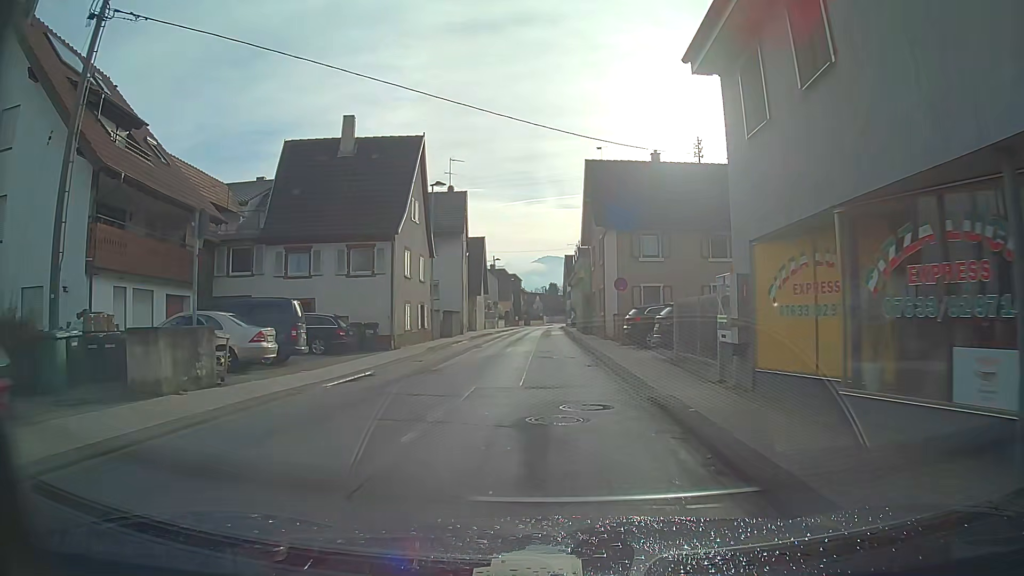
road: secondary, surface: asphalt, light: Day
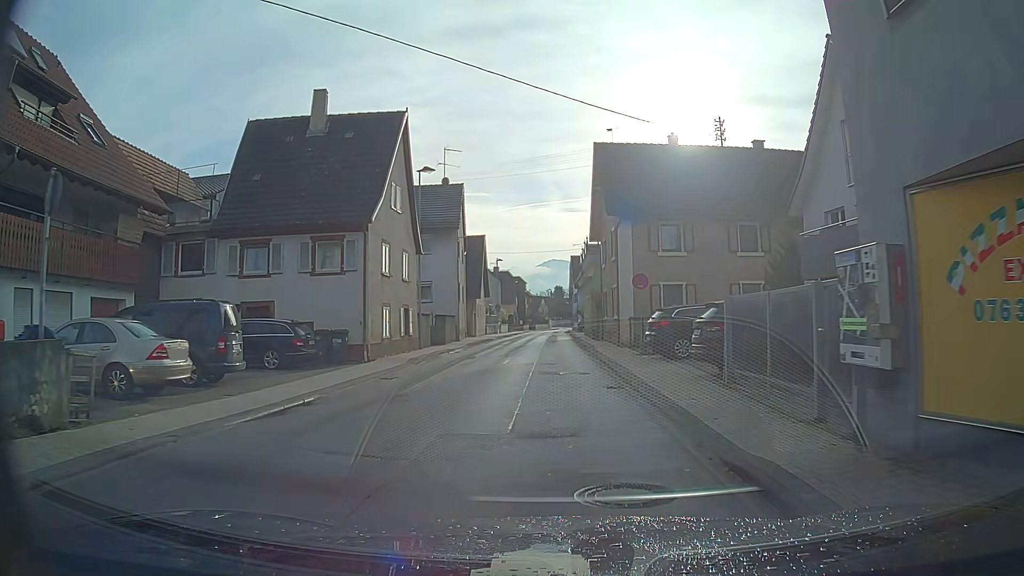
(0.0, +4.6) m; 0°
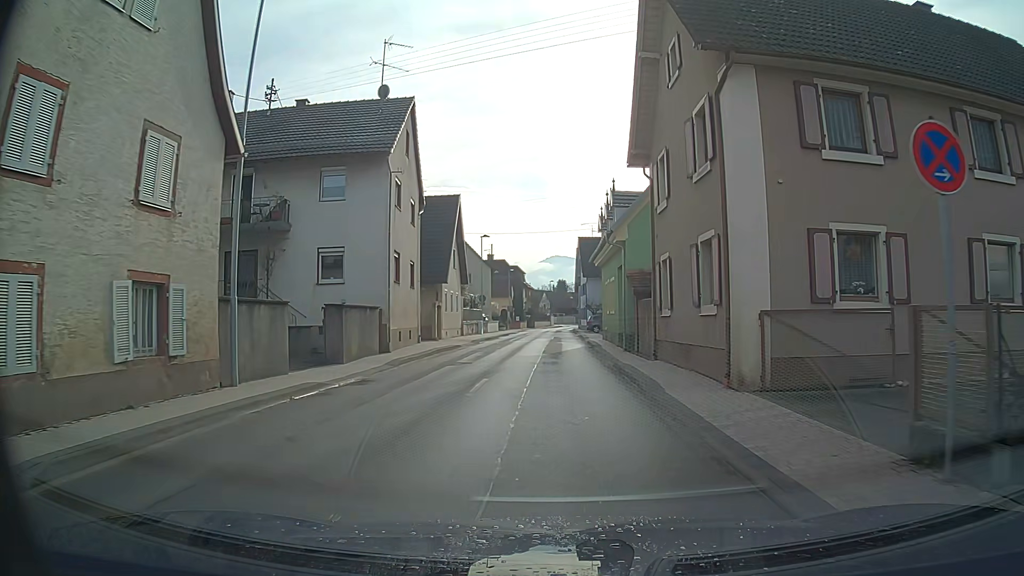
(+0.1, +18.3) m; 0°
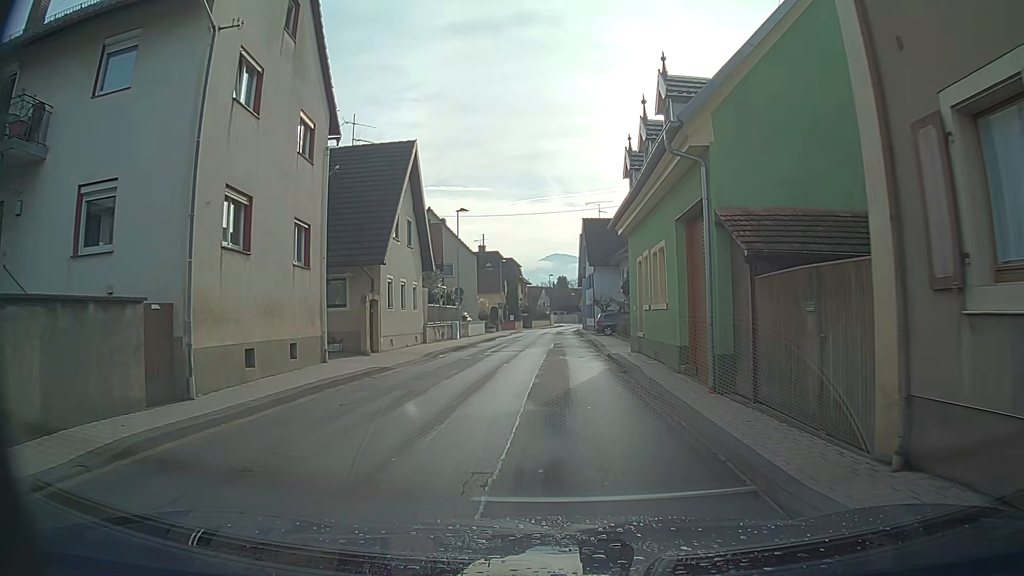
(-0.1, +13.5) m; 0°
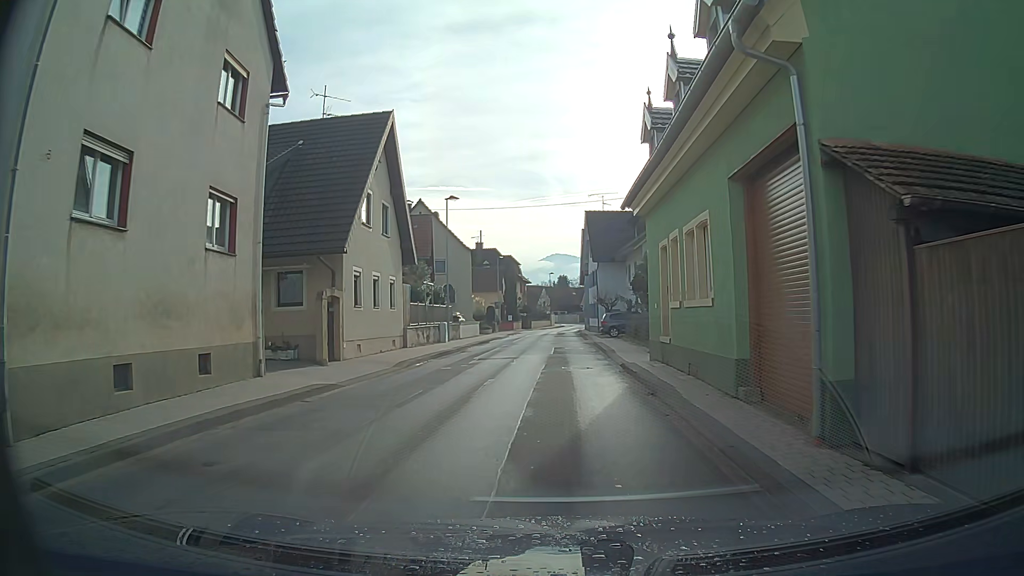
(0.0, +4.5) m; 0°
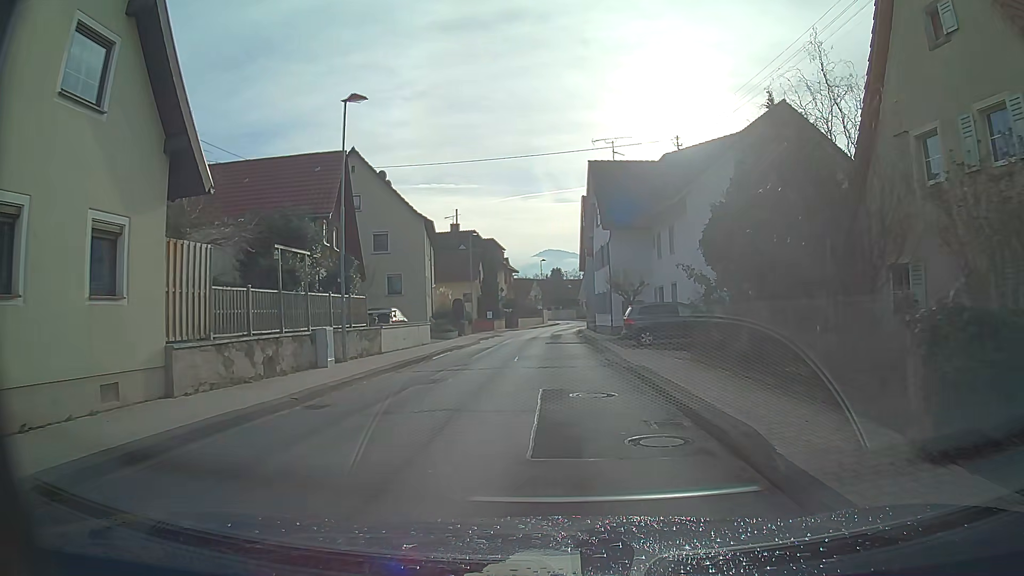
(+0.2, +18.1) m; +2°
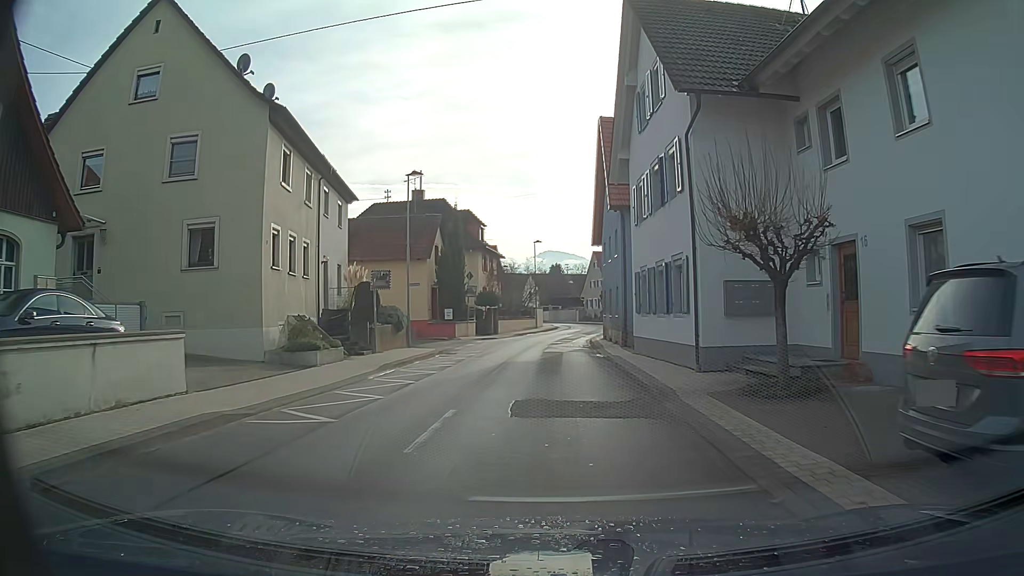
(-0.5, +22.7) m; -2°
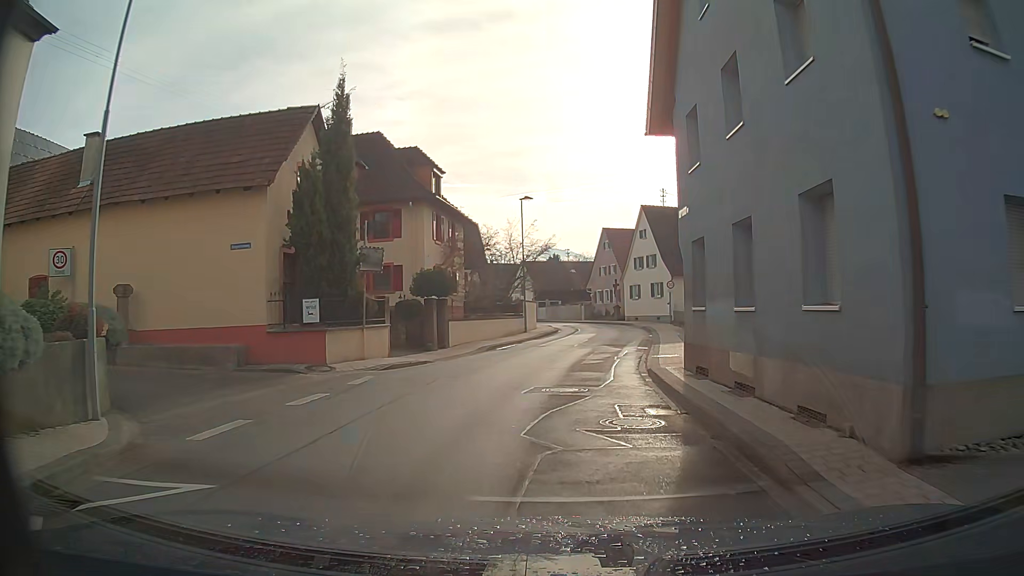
(+0.1, +22.6) m; +2°
